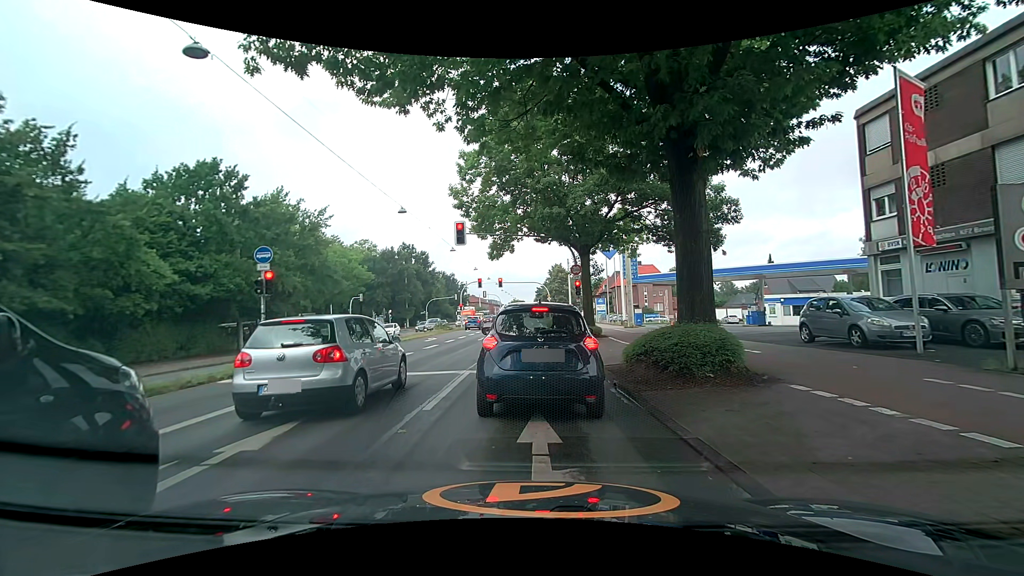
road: primary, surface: asphalt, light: Day
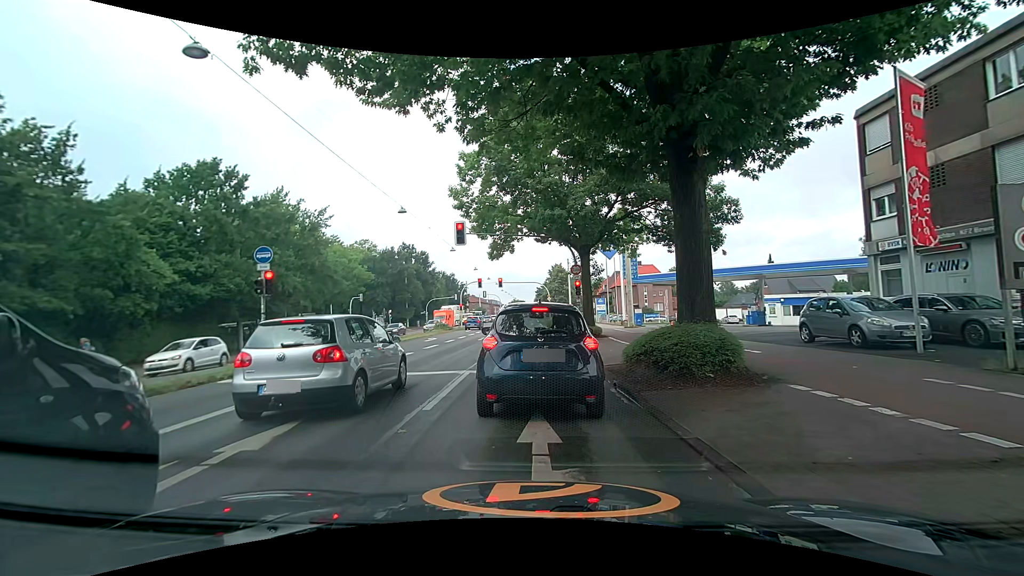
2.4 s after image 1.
(0.0, 0.0) m; 0°
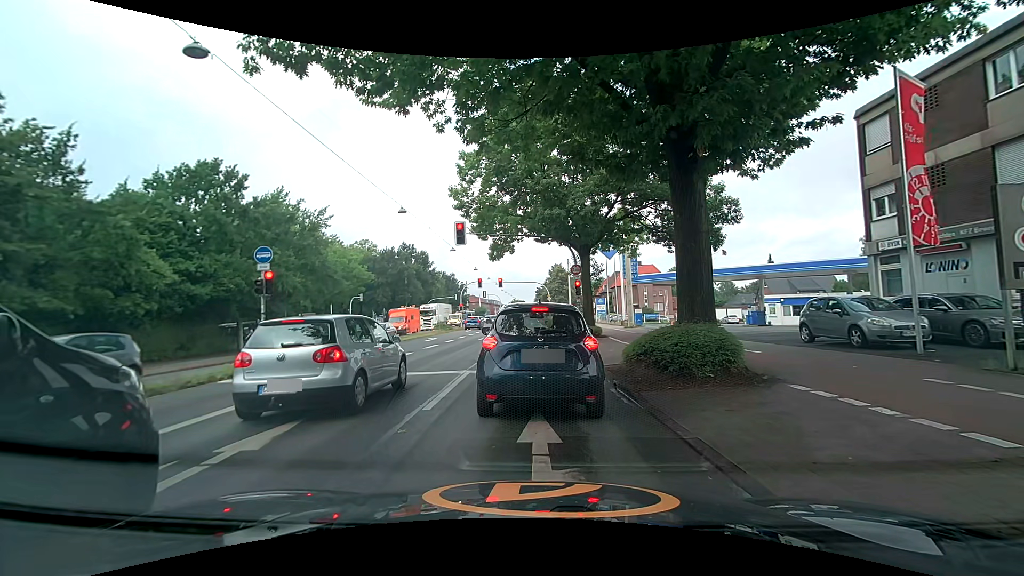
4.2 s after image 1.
(0.0, 0.0) m; 0°
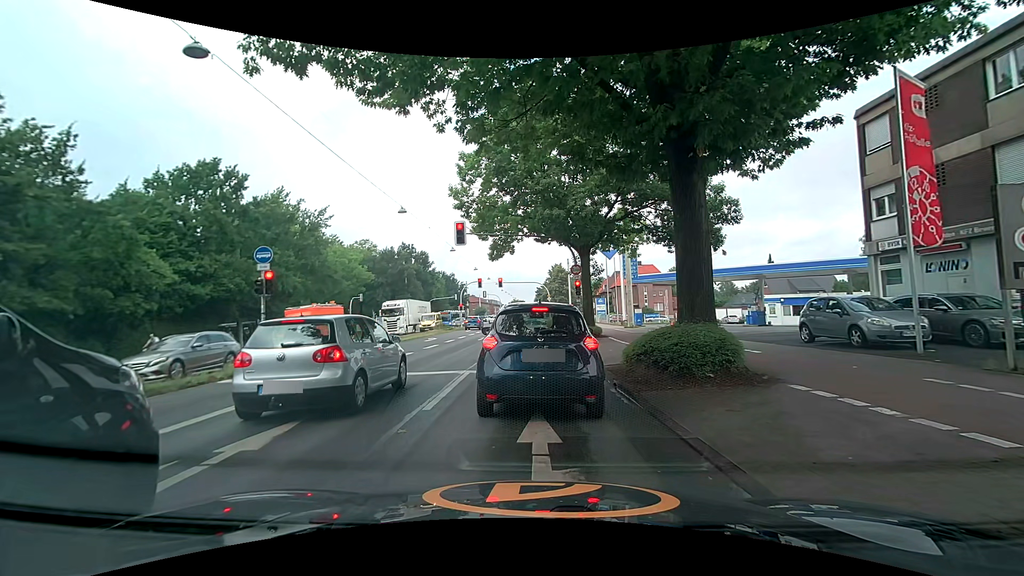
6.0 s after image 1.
(0.0, 0.0) m; 0°
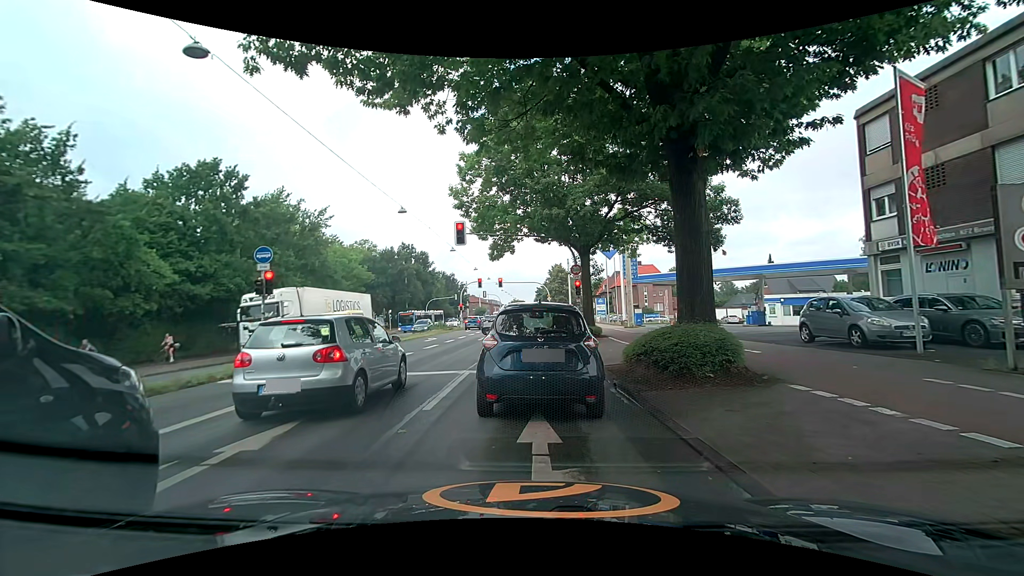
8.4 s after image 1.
(0.0, 0.0) m; 0°
